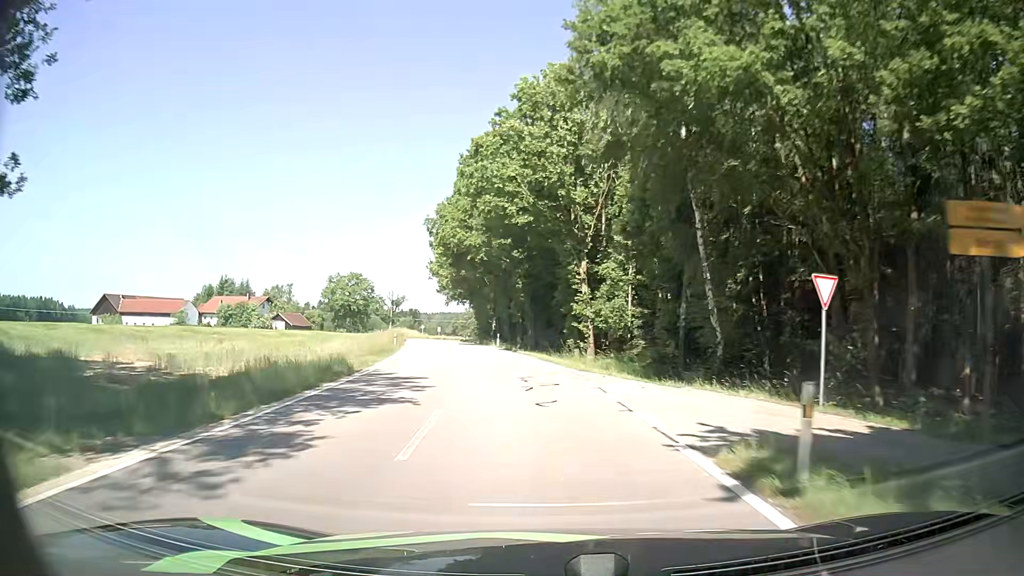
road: tertiary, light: Day
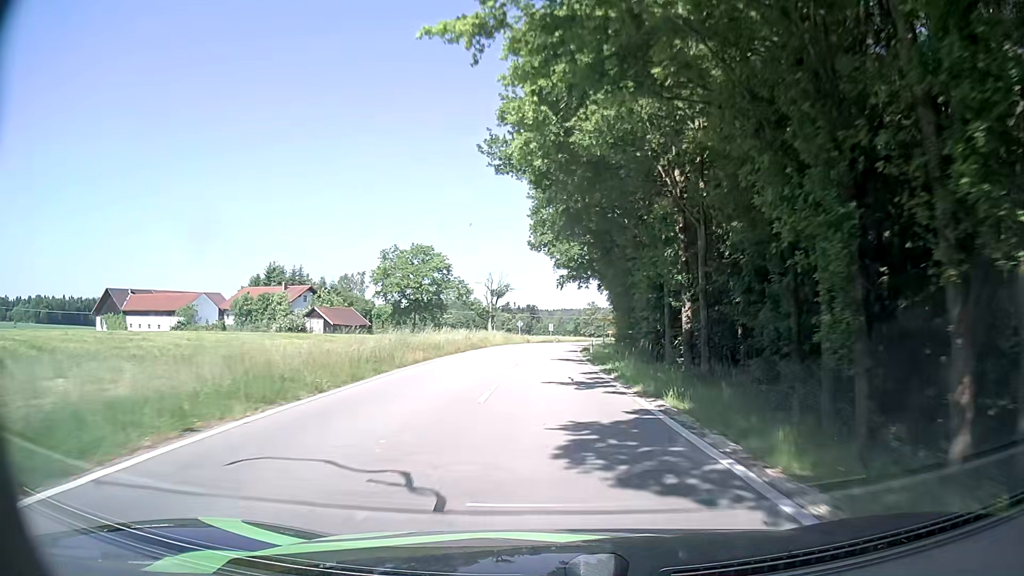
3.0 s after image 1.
(-6.3, +48.3) m; -11°
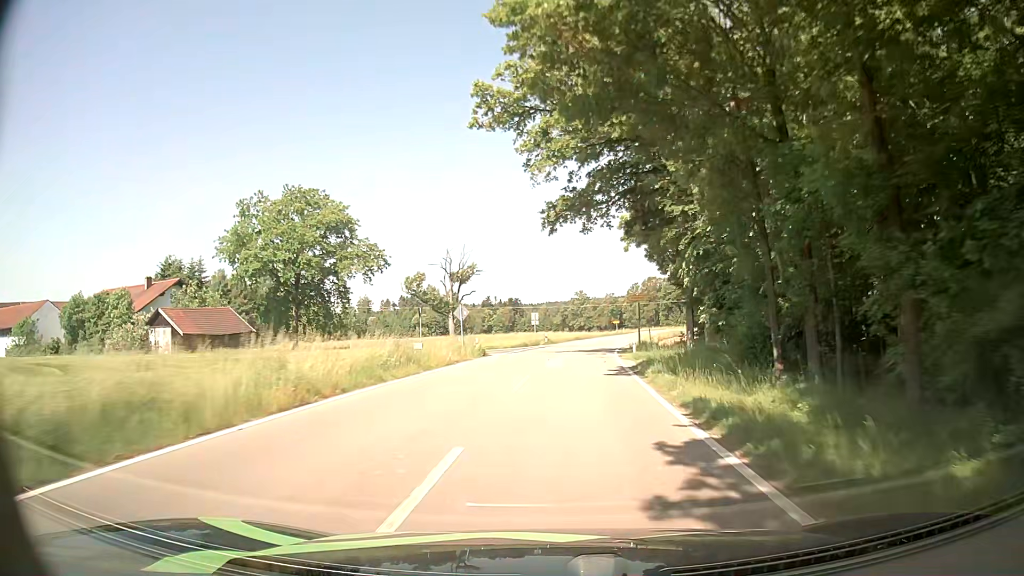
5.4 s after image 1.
(+0.6, +42.1) m; +2°
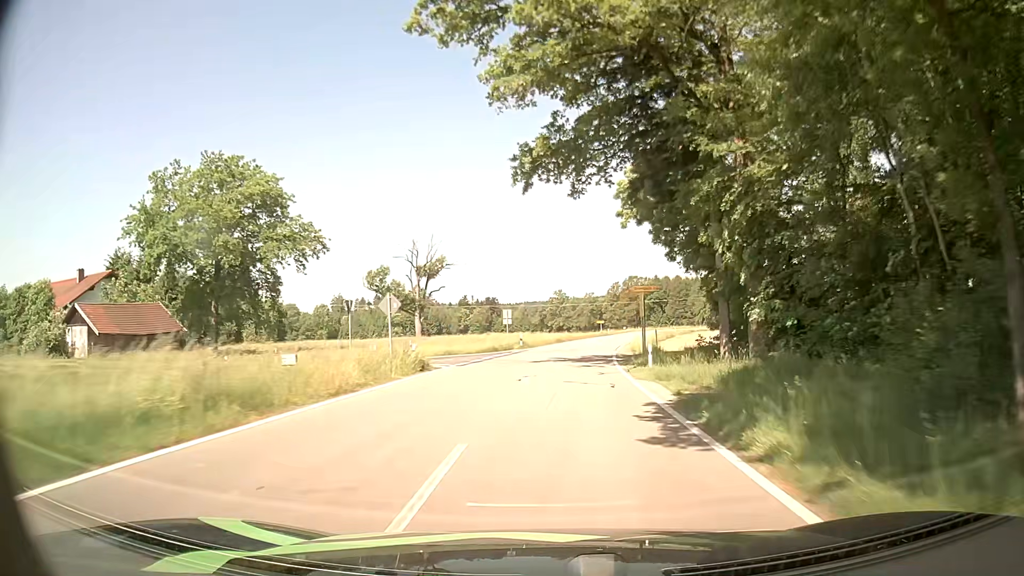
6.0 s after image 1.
(+0.1, +10.9) m; +1°
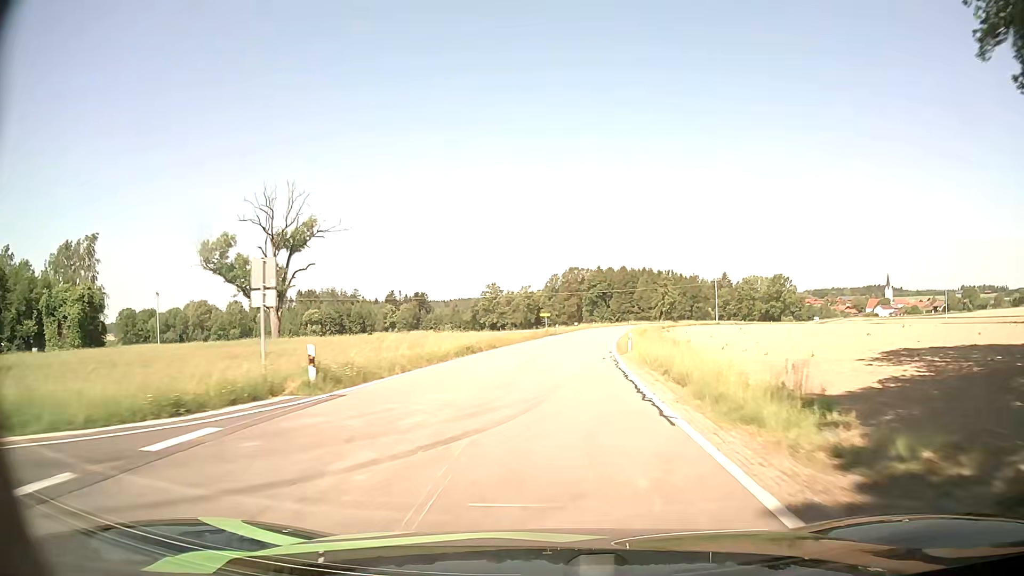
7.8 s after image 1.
(+1.7, +33.6) m; +5°
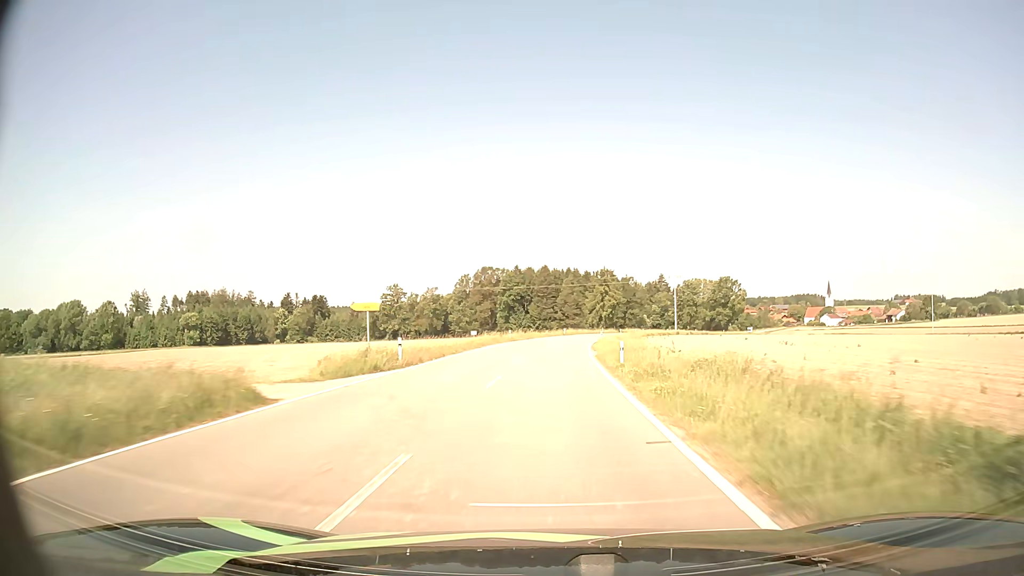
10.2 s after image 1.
(+3.5, +45.8) m; +8°
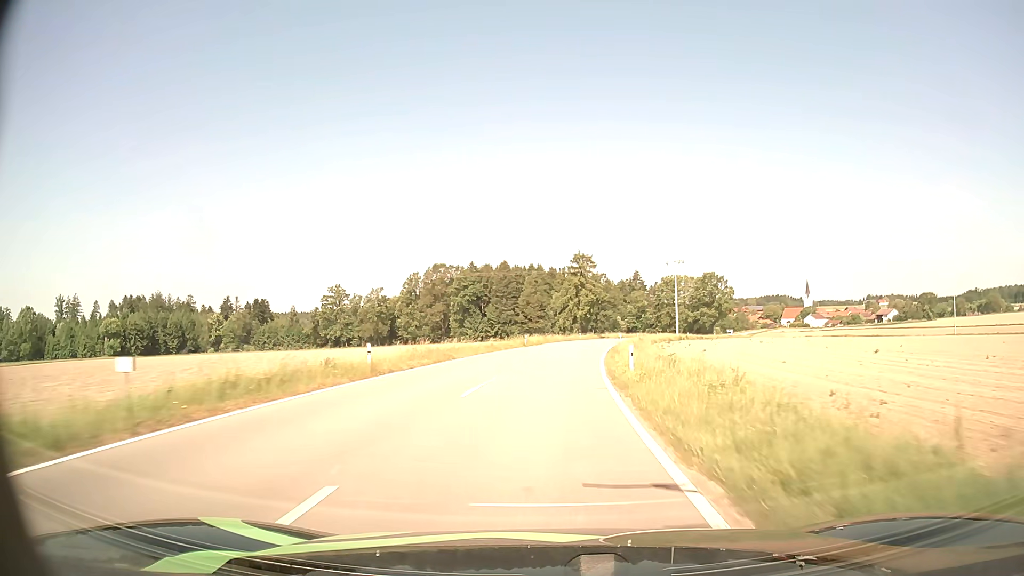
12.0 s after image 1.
(+1.0, +35.3) m; +3°
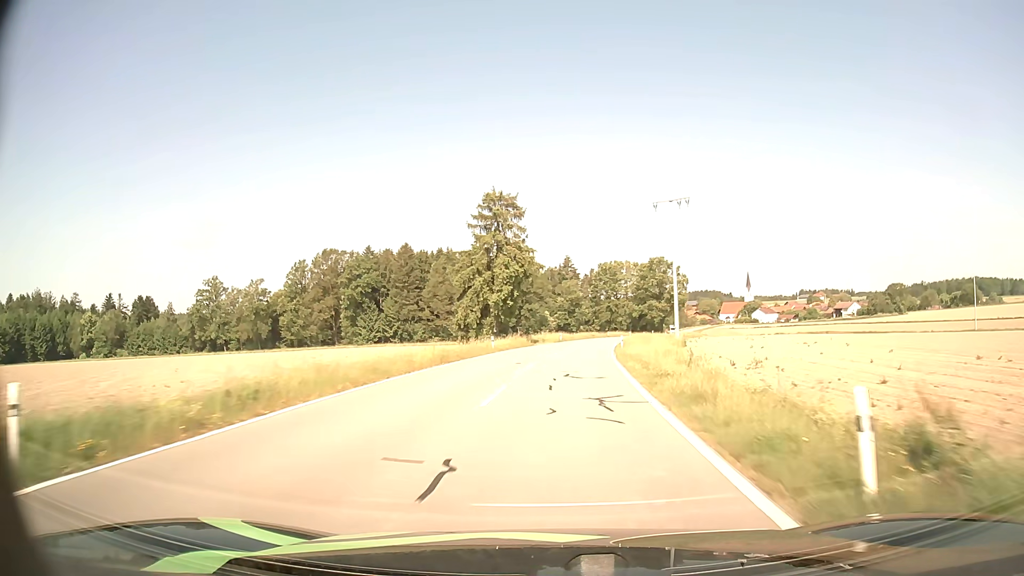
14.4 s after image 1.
(+2.7, +46.6) m; +7°
(0, +10) (0, +20) (+1, +30) (+2, +40) (+3, +50) (+4, +60) (+6, +70) (+8, +79) (+10, +89) (+12, +99) m
